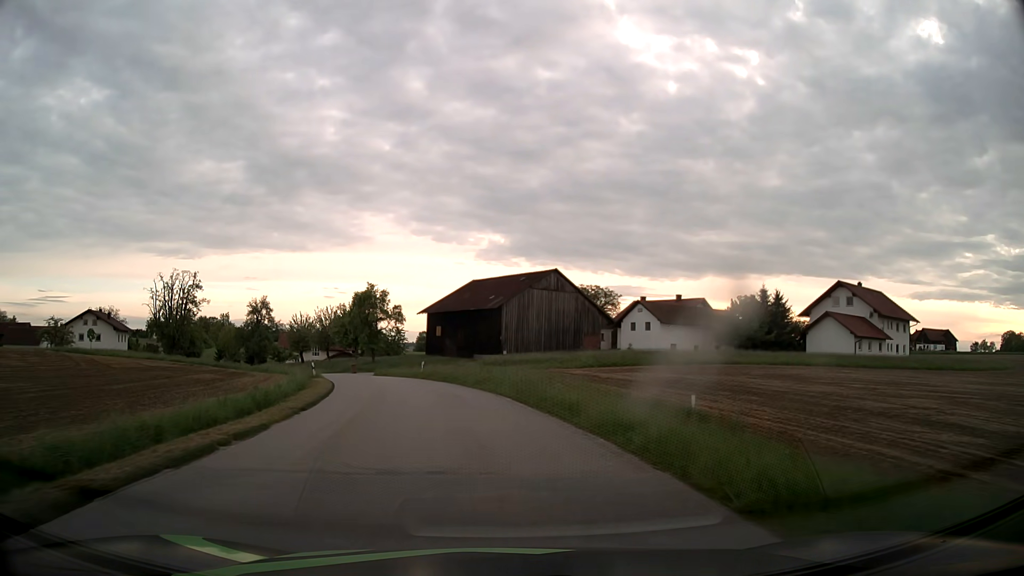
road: tertiary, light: Day
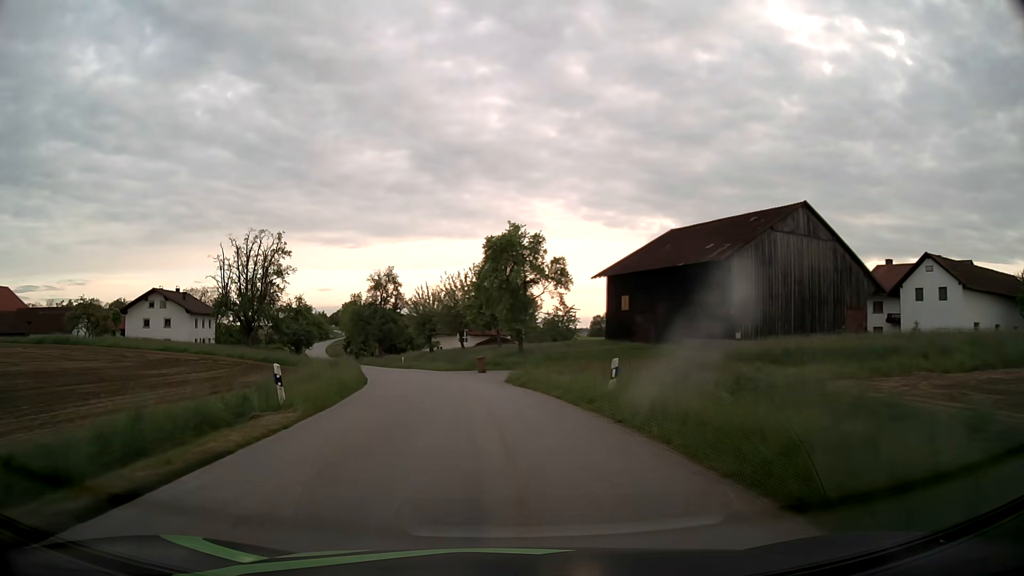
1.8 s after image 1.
(-3.5, +29.2) m; -14°
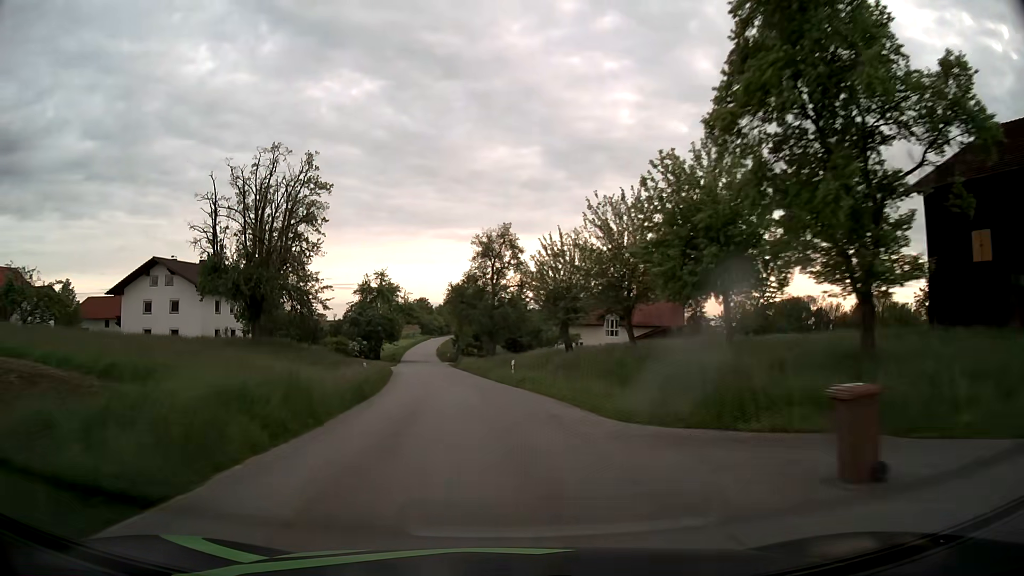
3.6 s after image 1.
(-3.5, +31.8) m; -11°
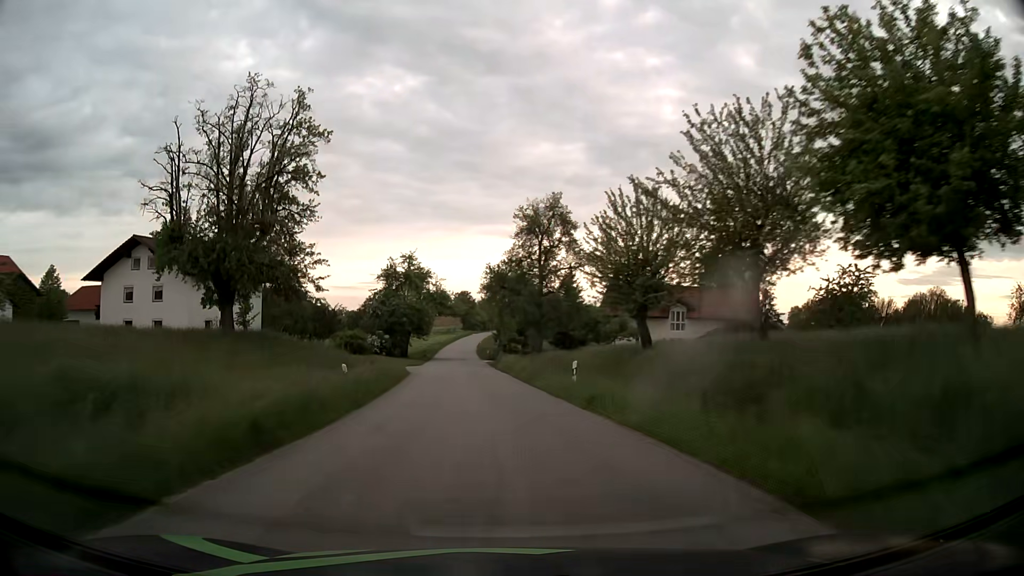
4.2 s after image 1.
(-0.4, +11.6) m; -4°
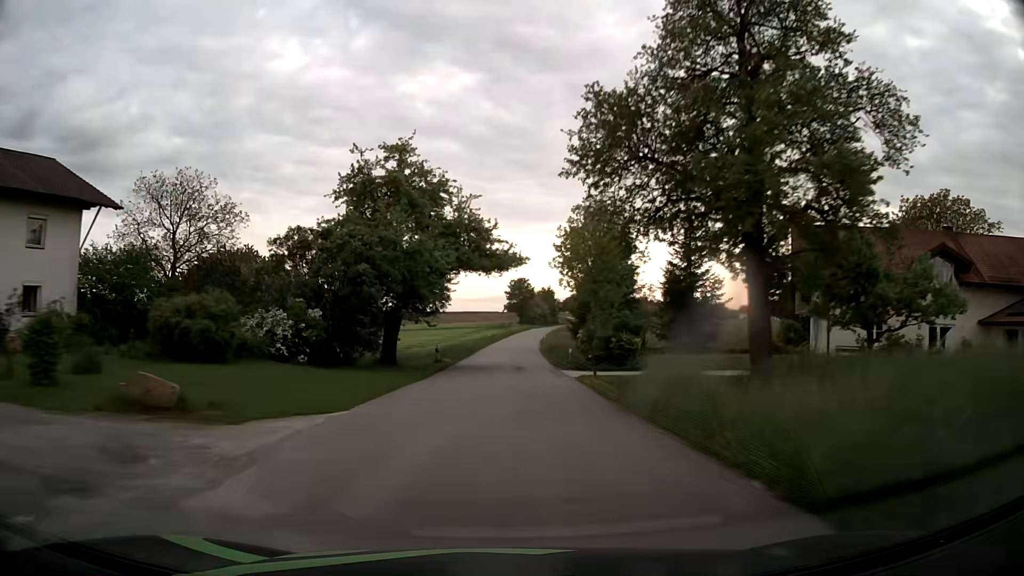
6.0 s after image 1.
(-2.2, +37.3) m; -5°
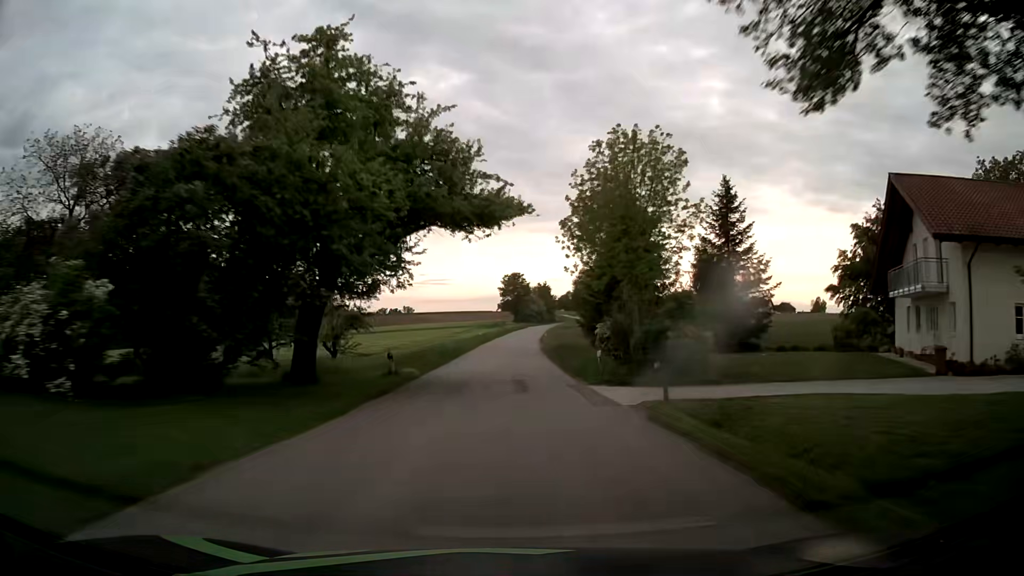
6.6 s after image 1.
(0.0, +12.5) m; 0°
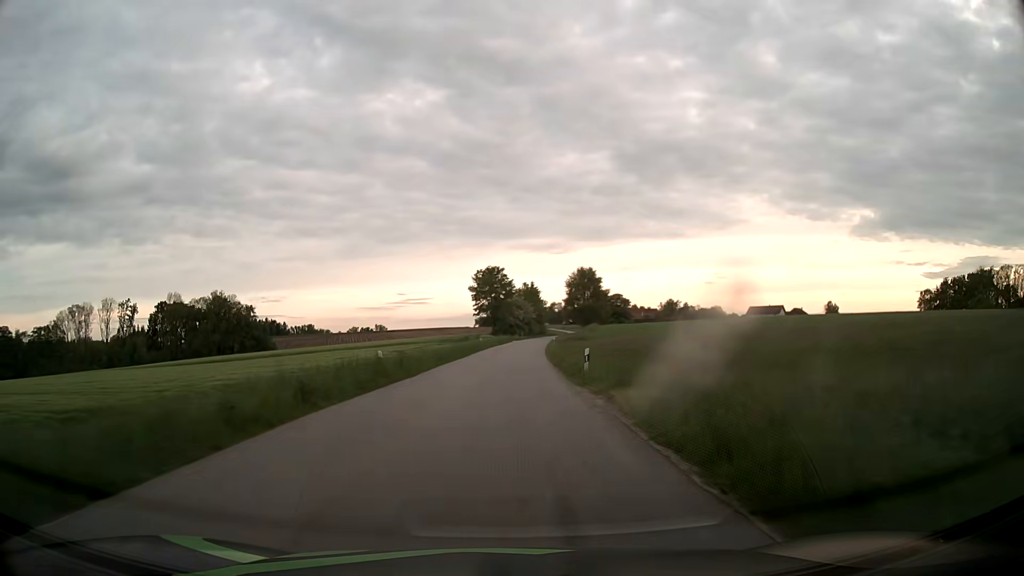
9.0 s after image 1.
(+0.9, +48.7) m; +2°
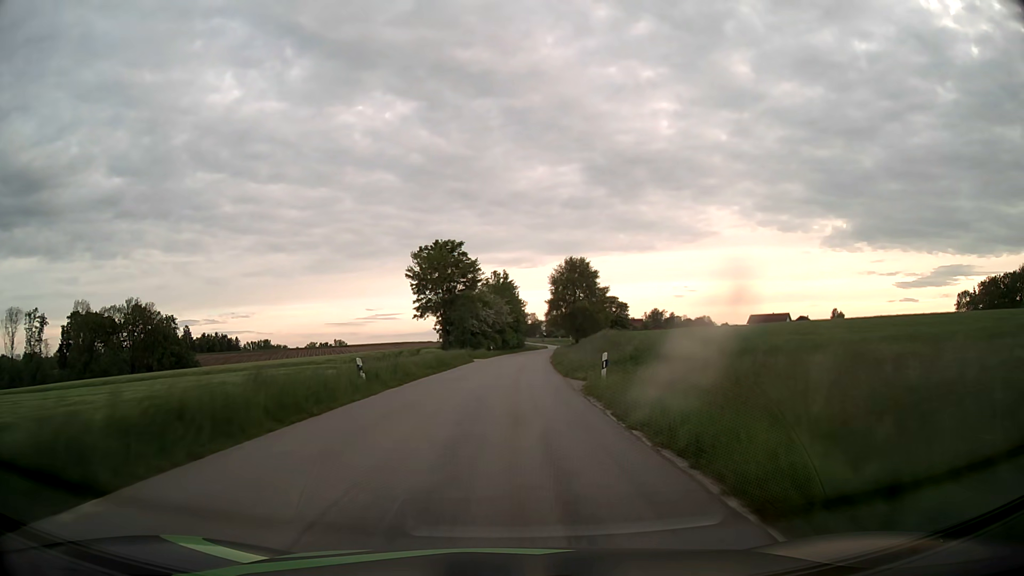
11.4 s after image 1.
(+0.8, +47.1) m; +2°
(0, +10) (0, +20) (+1, +30) (+1, +40) (+1, +50) (+2, +60) (+3, +70) (+4, +80) (+5, +90) (+6, +100) m
